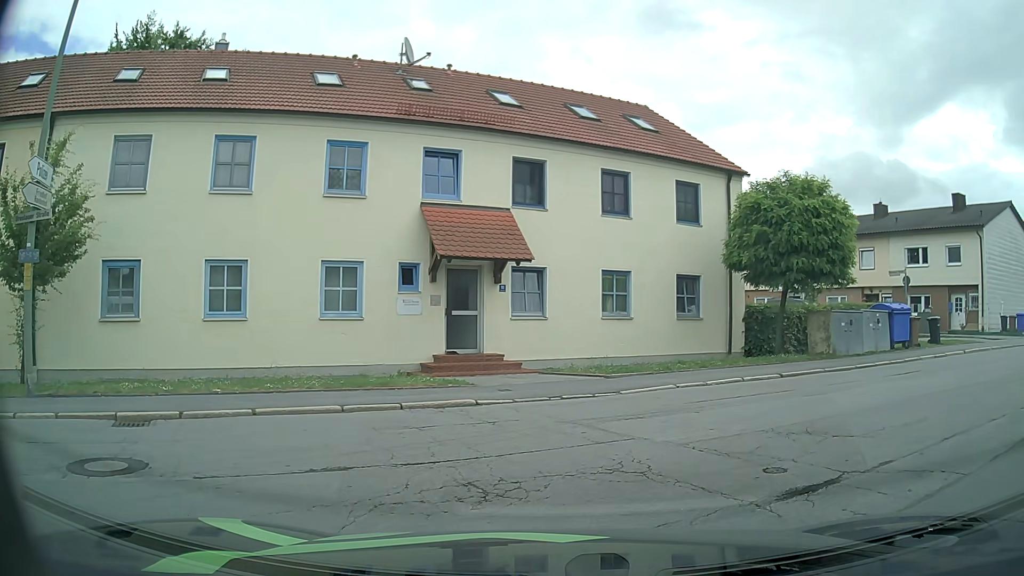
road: residential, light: Day
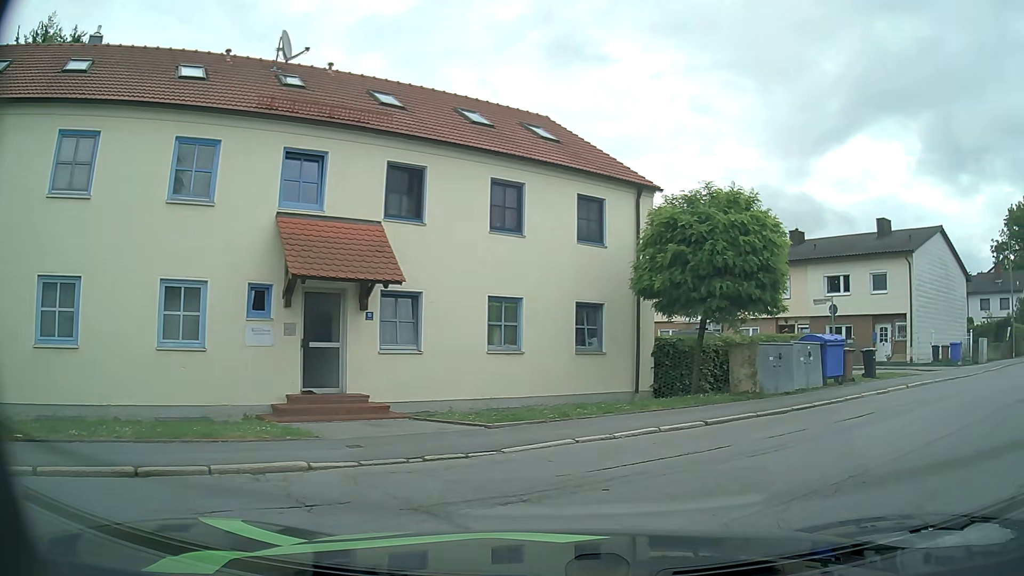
(+0.1, +2.7) m; +12°
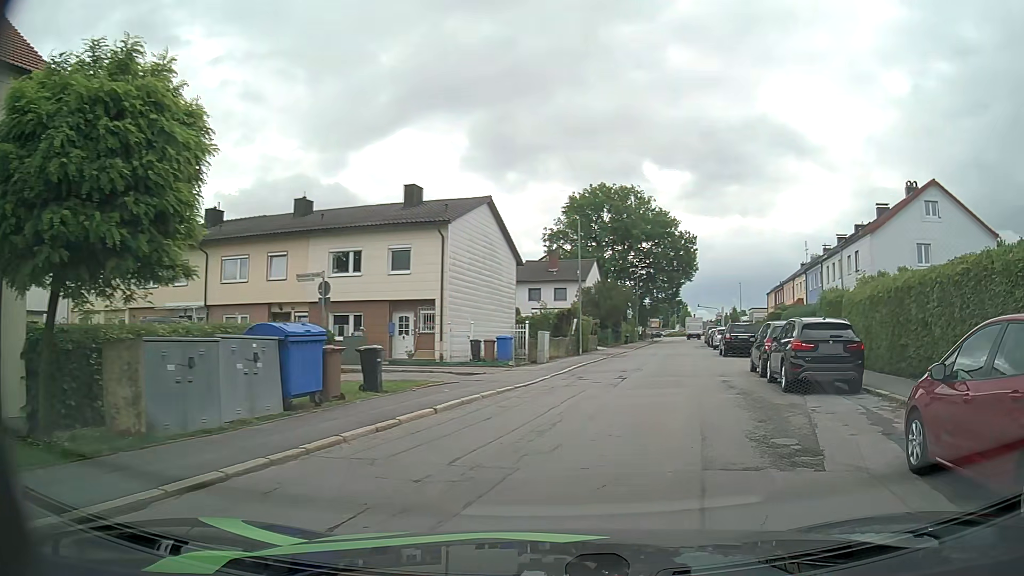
(+2.3, +7.5) m; +36°
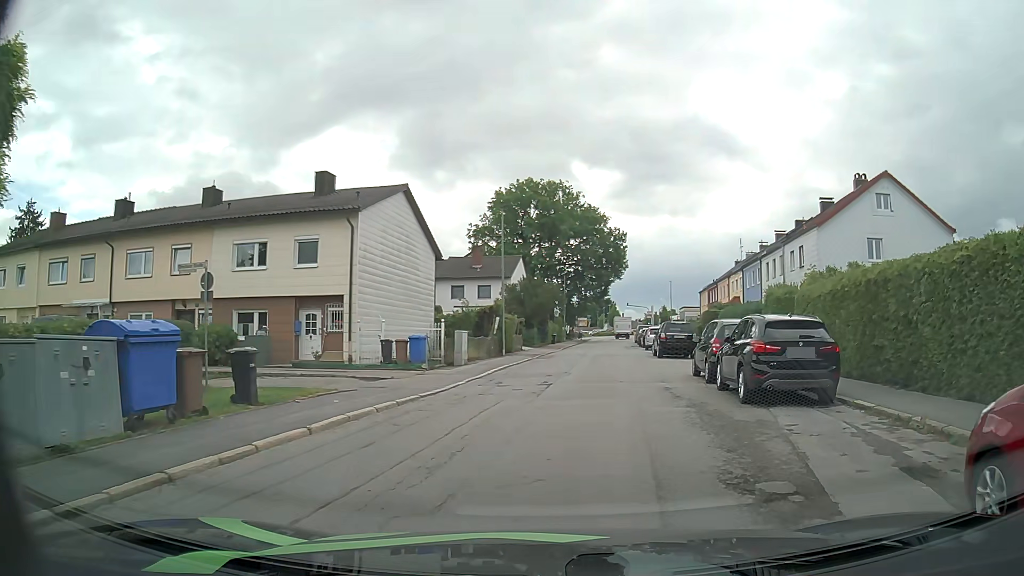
(+0.2, +2.6) m; +5°
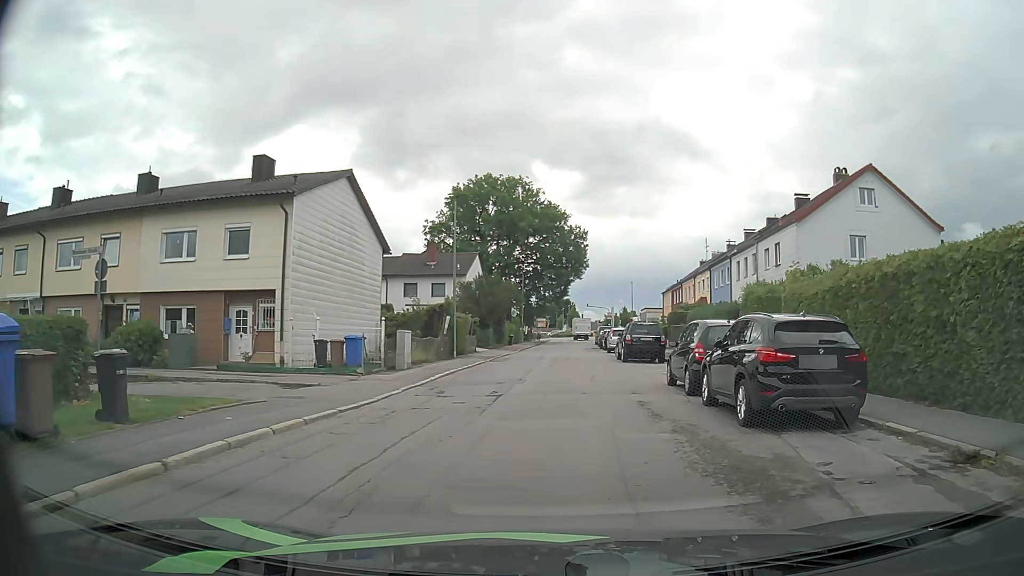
(+0.1, +2.8) m; +5°
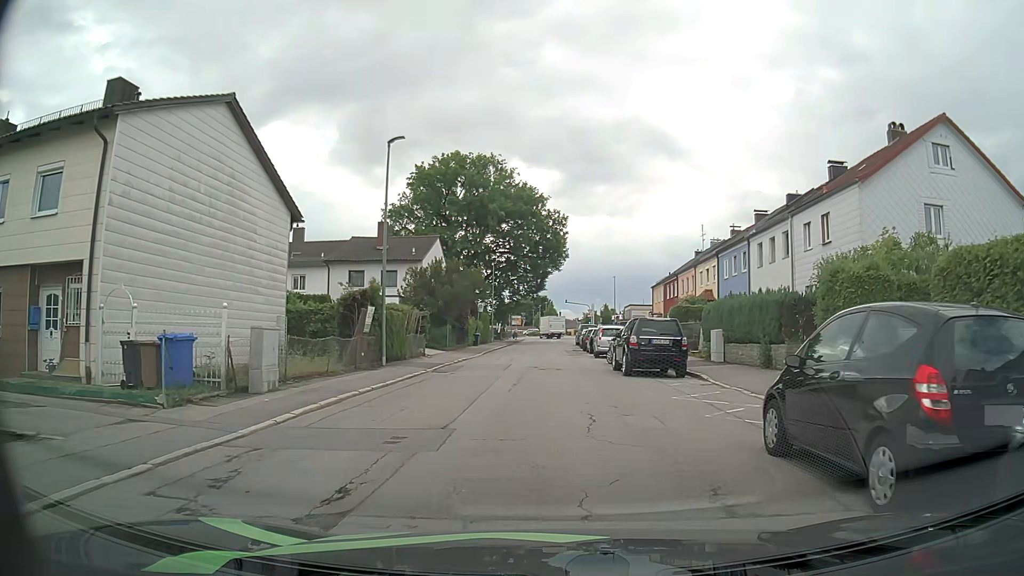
(+0.2, +9.7) m; +1°
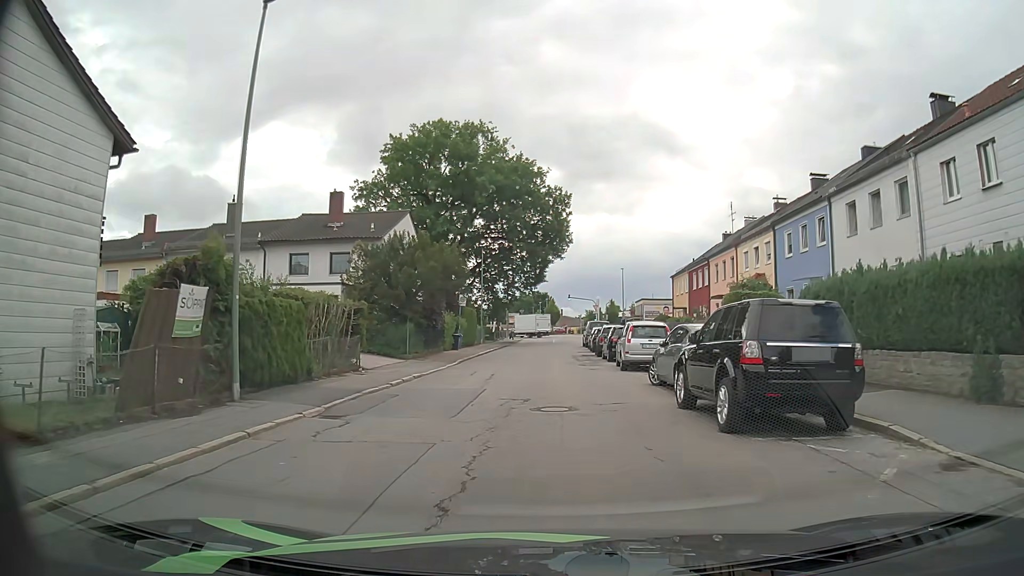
(+0.1, +11.5) m; +1°
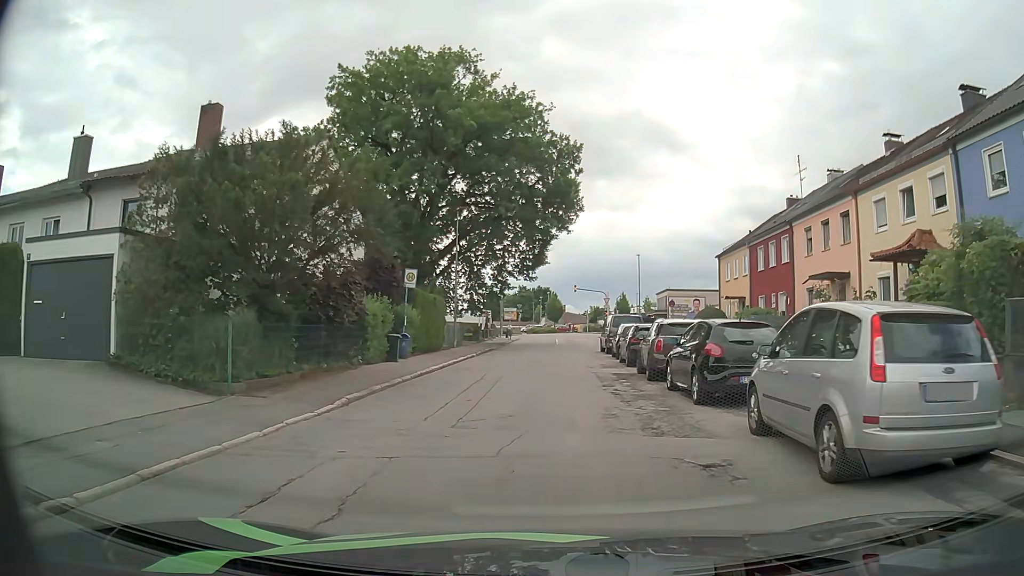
(-0.1, +16.3) m; -1°
